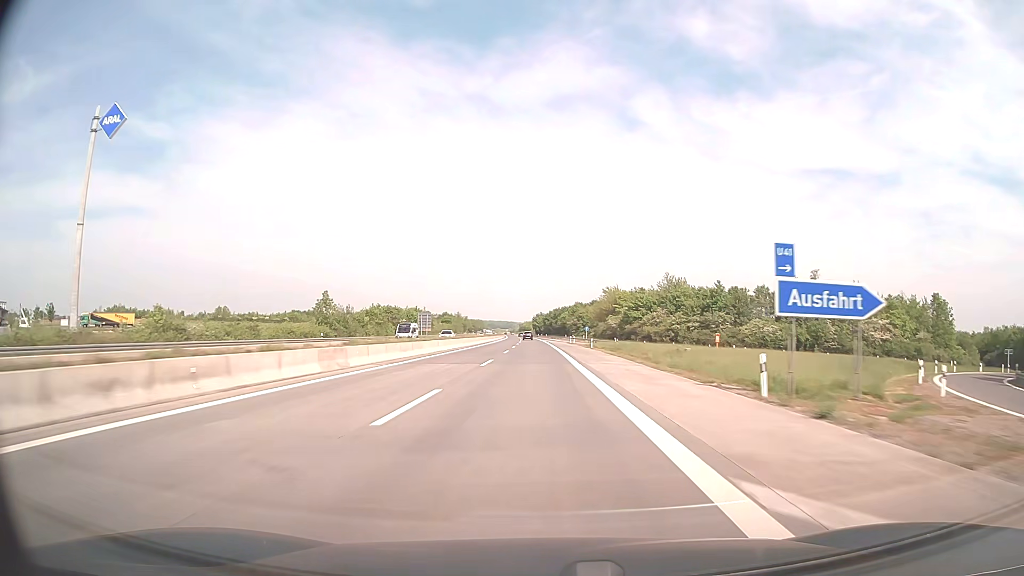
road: motorway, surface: asphalt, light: Day
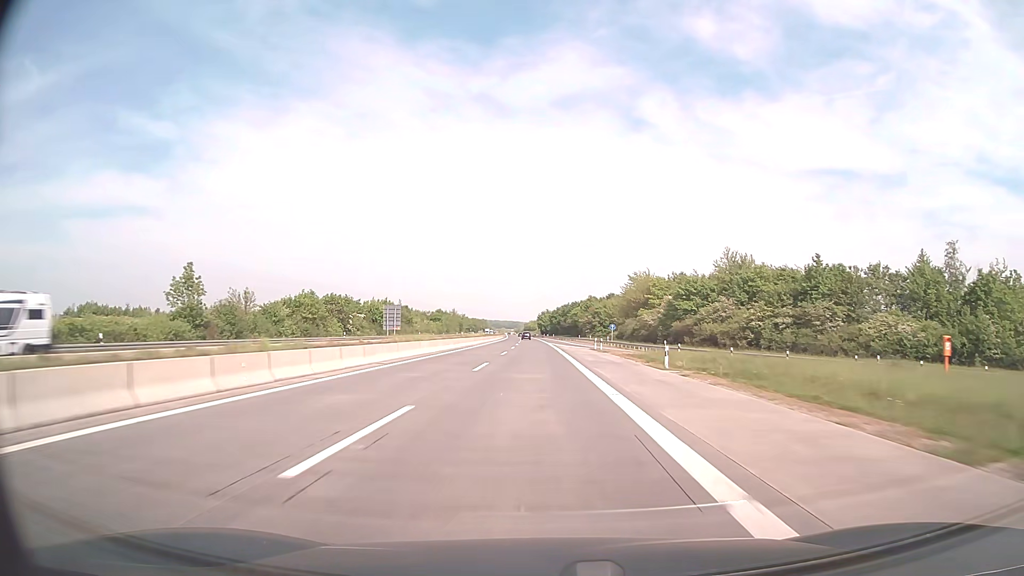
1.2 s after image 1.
(-0.2, +39.6) m; -1°
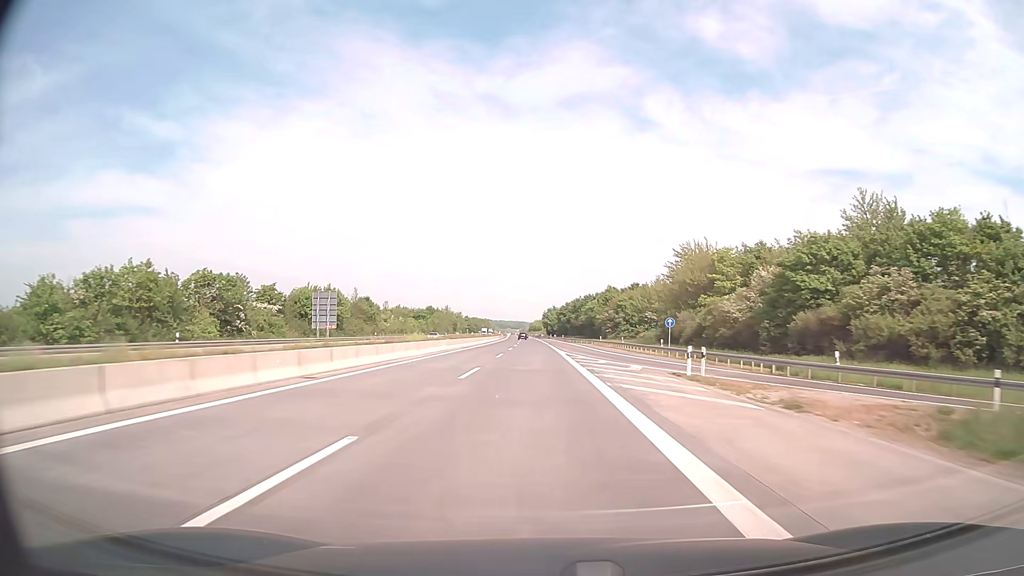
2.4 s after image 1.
(-0.1, +39.6) m; 0°
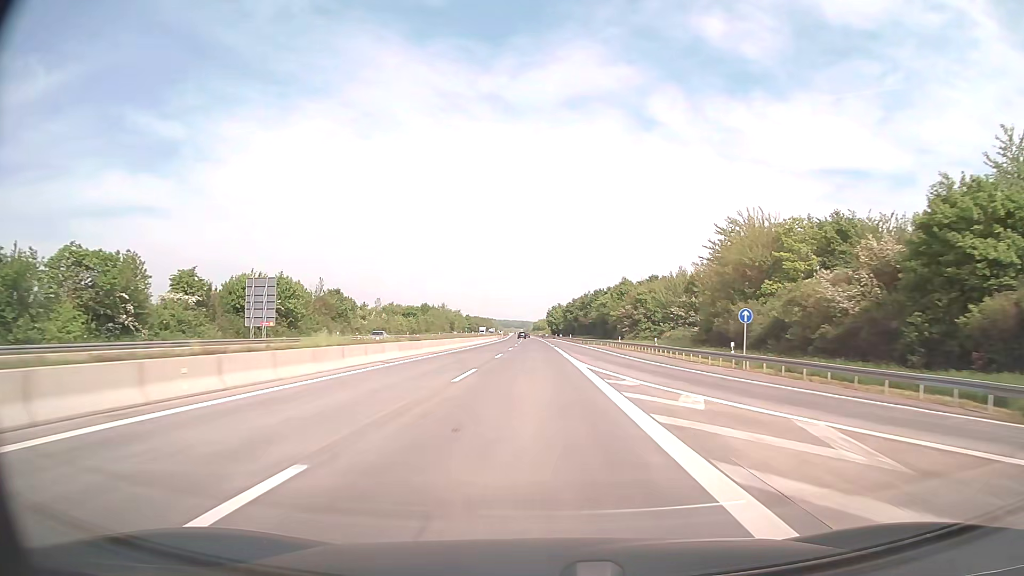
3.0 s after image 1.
(-0.1, +19.8) m; 0°
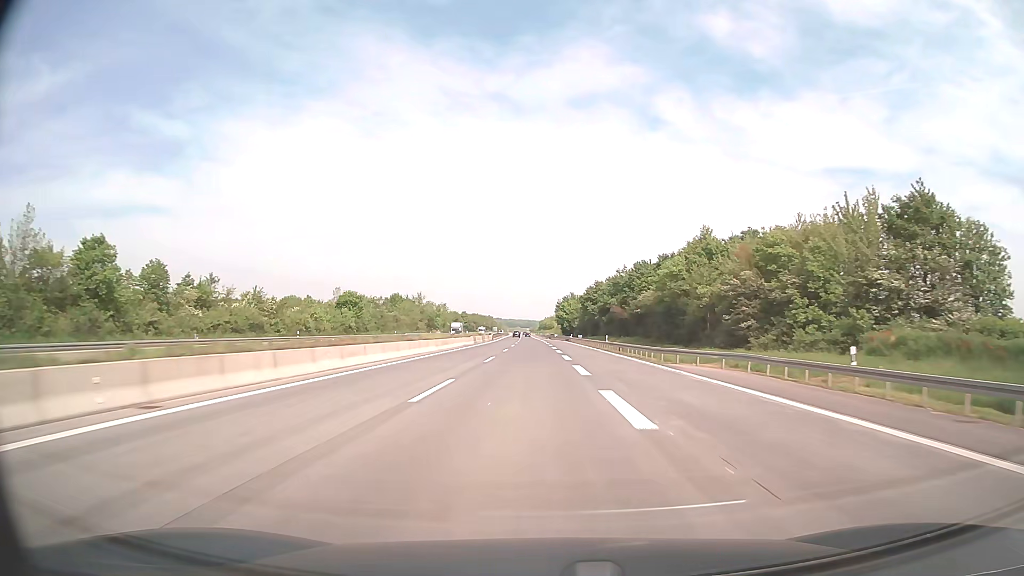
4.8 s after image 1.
(-0.3, +59.4) m; -1°
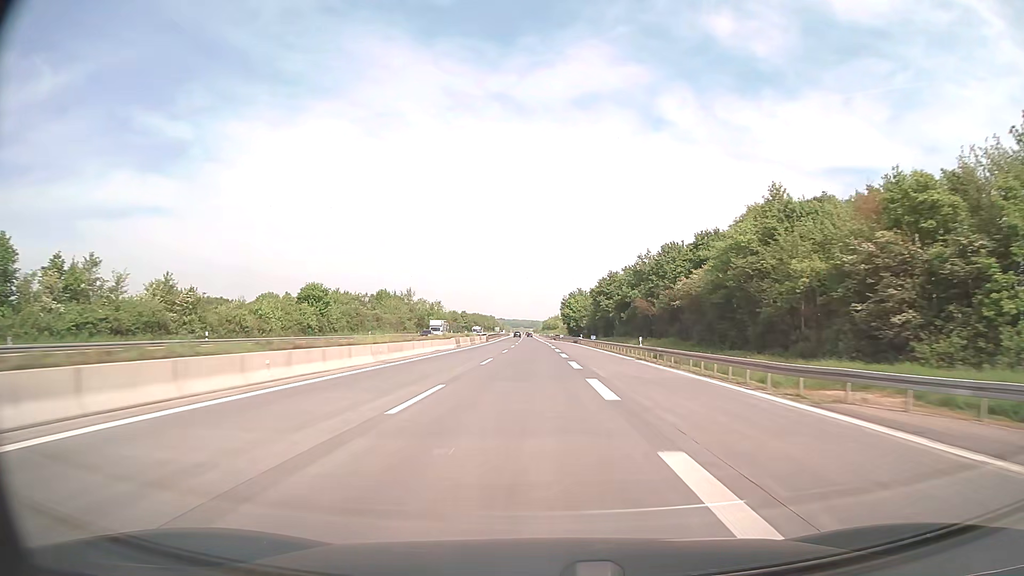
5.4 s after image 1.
(0.0, +19.8) m; 0°
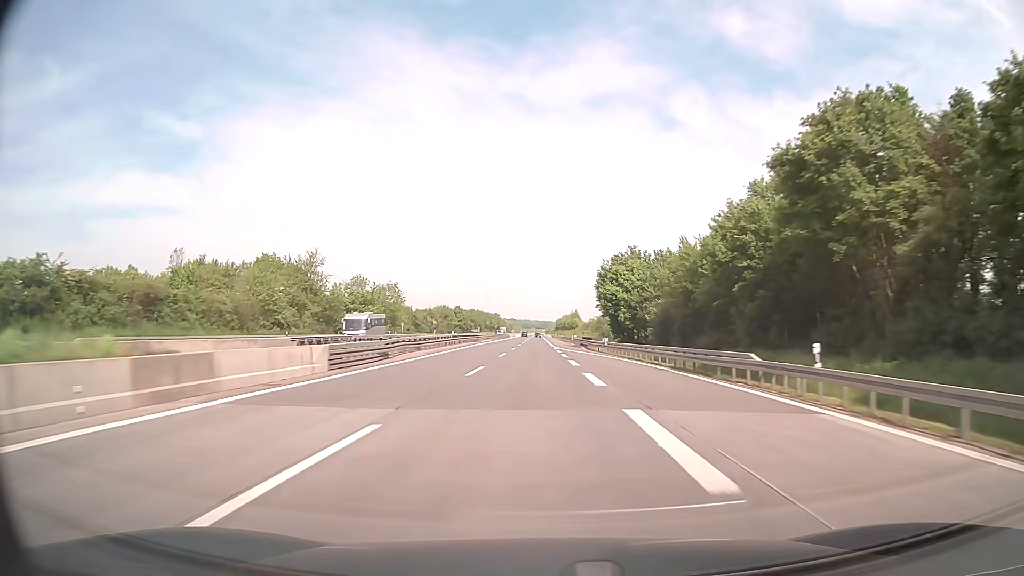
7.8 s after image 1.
(-0.9, +79.3) m; -1°
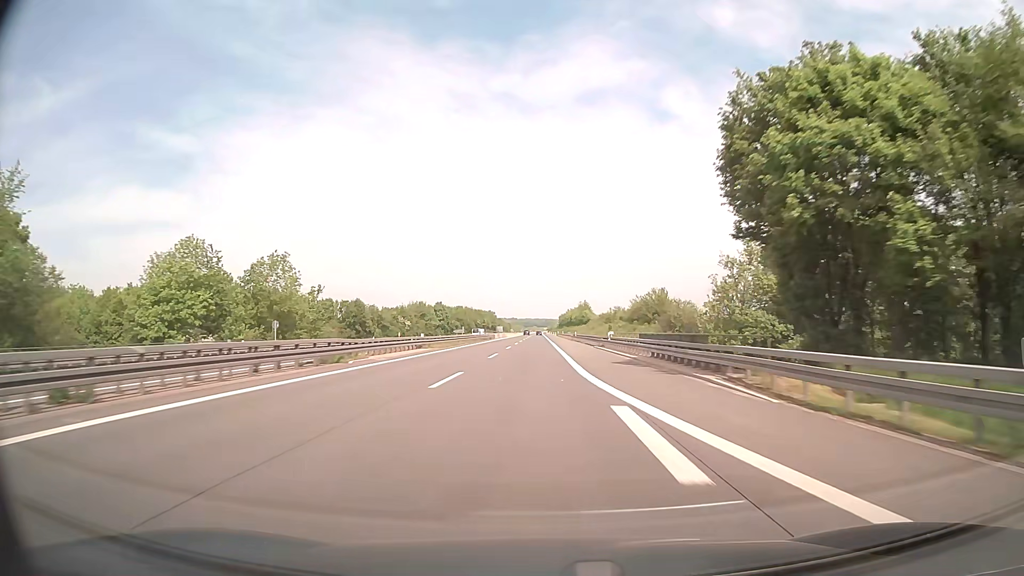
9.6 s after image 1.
(-0.1, +59.5) m; 0°
(0, +10) (0, +20) (0, +30) (0, +40) (0, +50) (0, +60) (0, +70) (-1, +80) (-1, +90) (-1, +100) m
